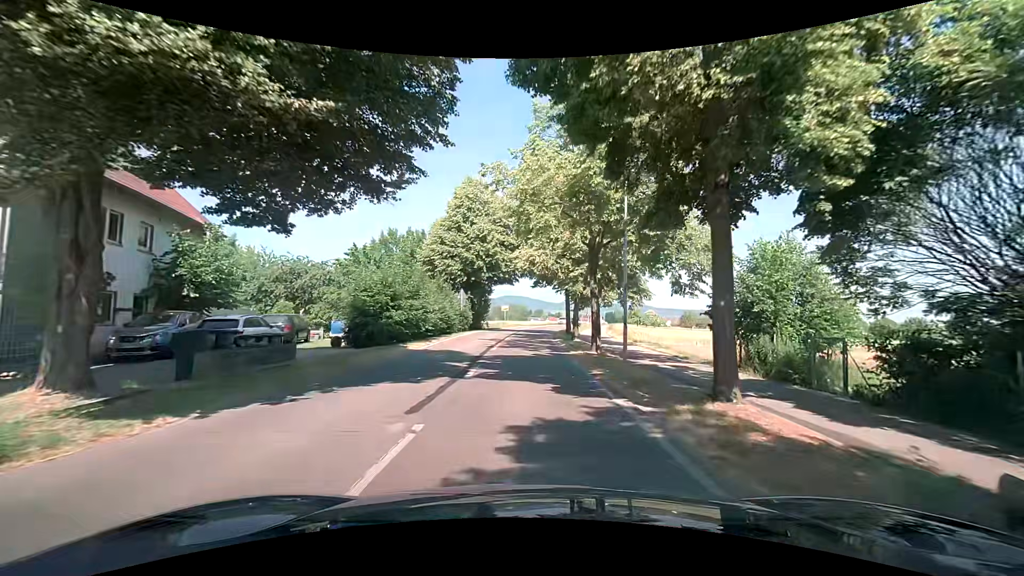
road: secondary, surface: asphalt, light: Day
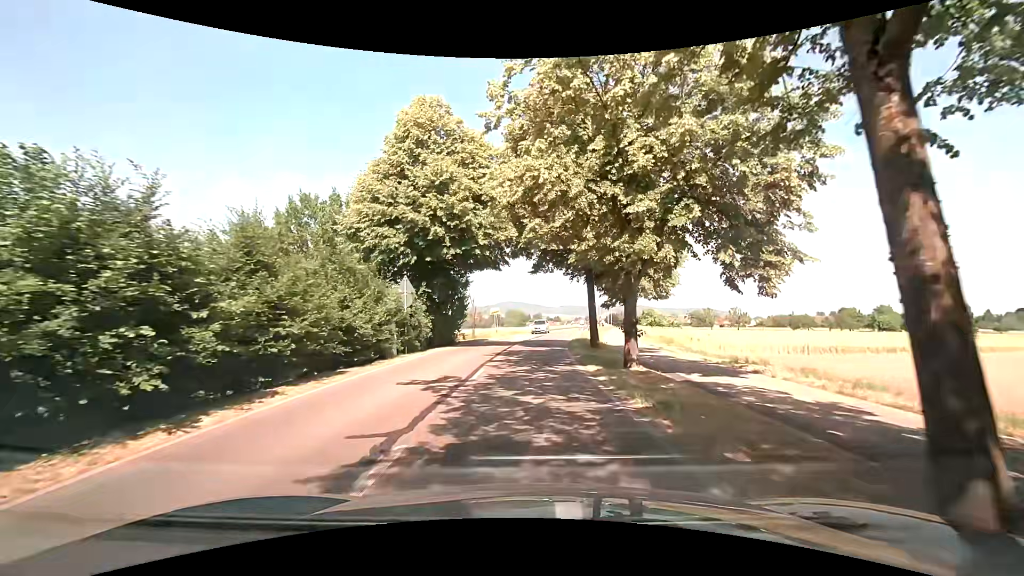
(0.0, +17.3) m; 0°
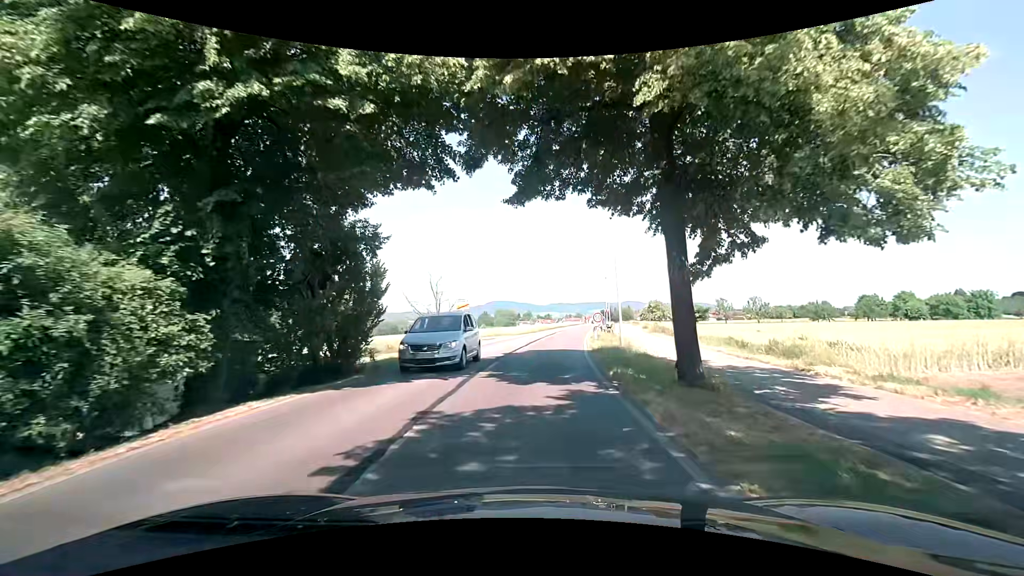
(+0.2, +16.6) m; +1°
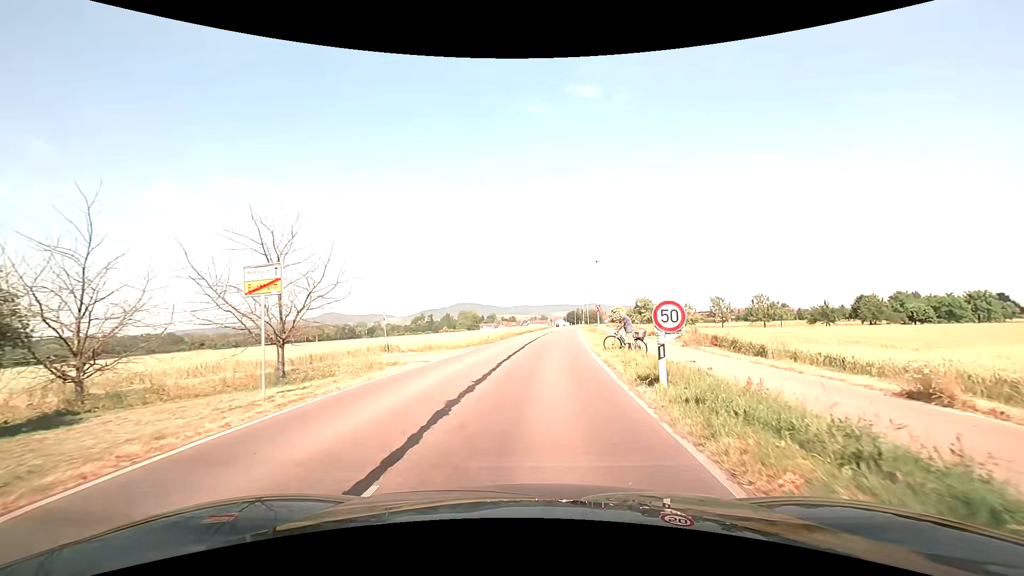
(+0.6, +20.4) m; +4°
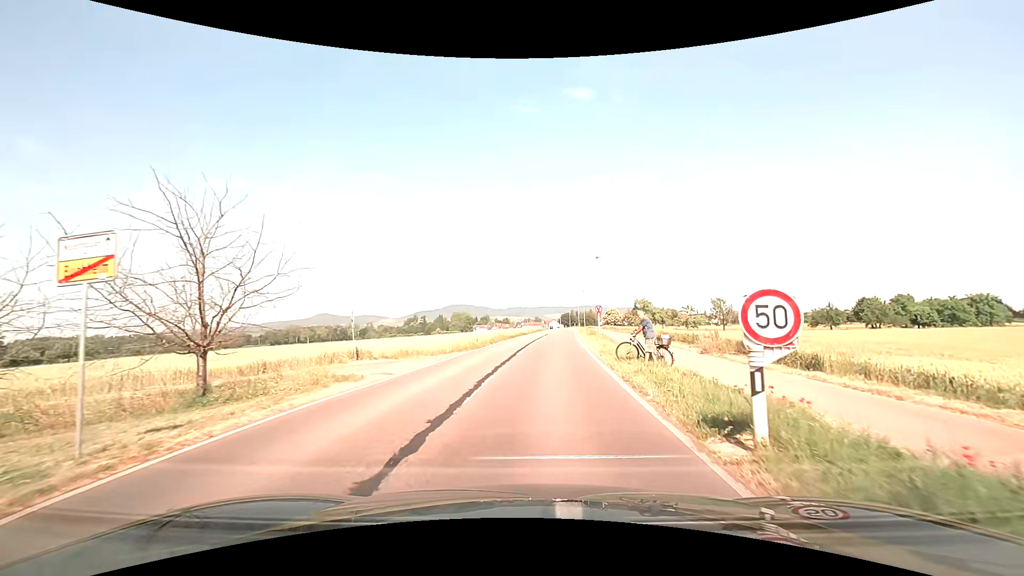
(0.0, +4.1) m; 0°
